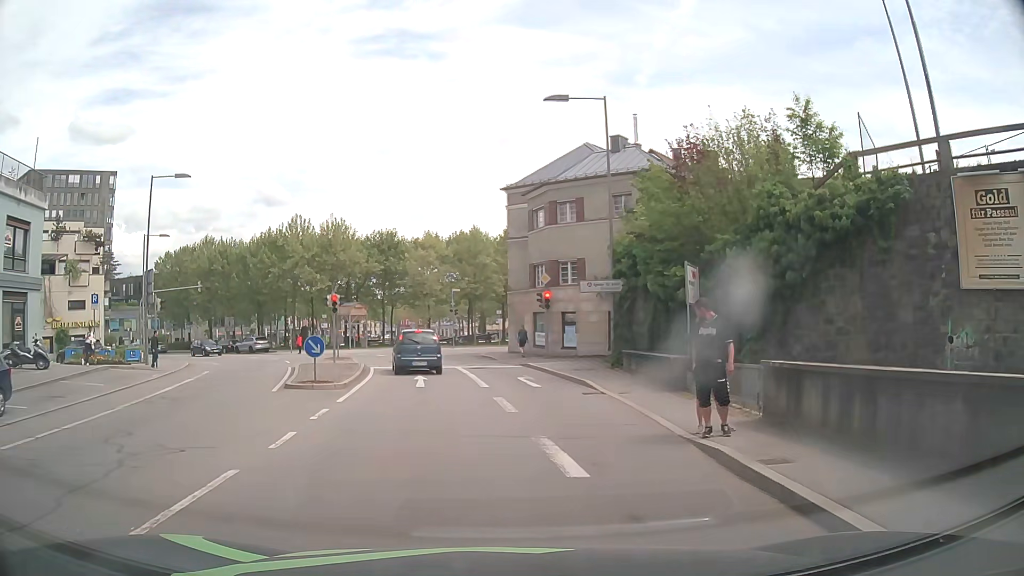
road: tertiary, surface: asphalt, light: Day
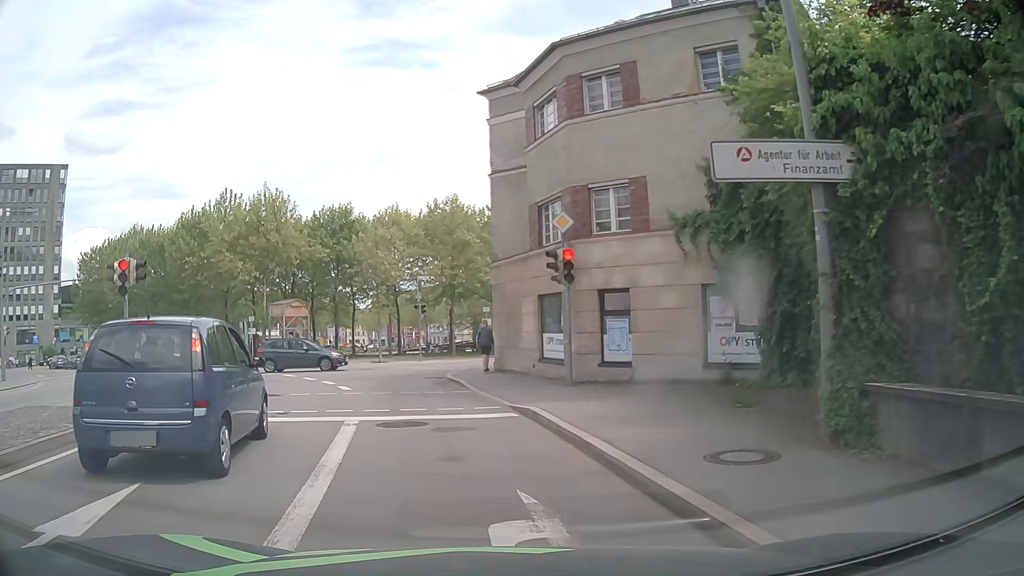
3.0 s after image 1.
(+0.6, +17.5) m; 0°
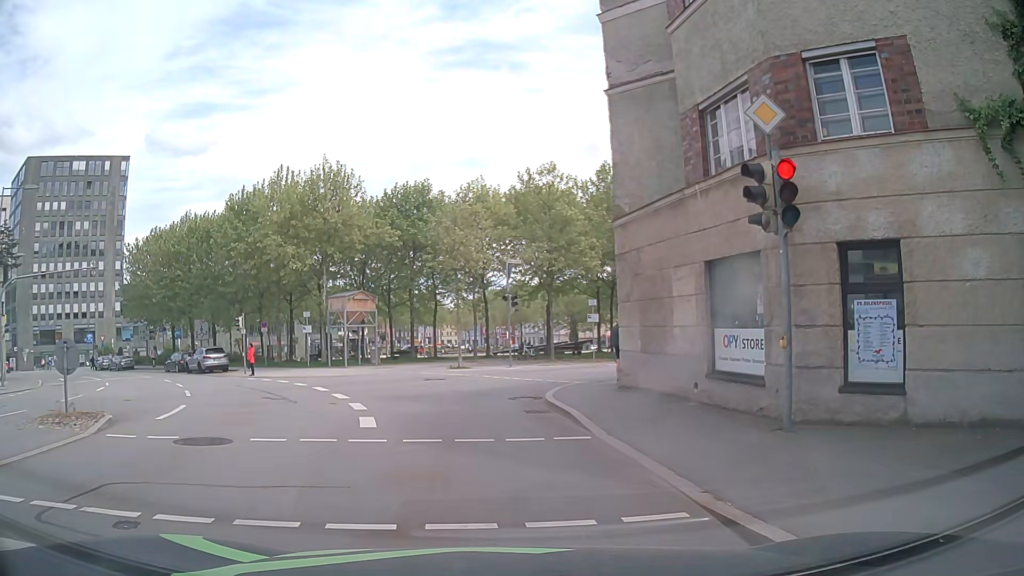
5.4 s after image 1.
(-0.5, +7.9) m; -9°
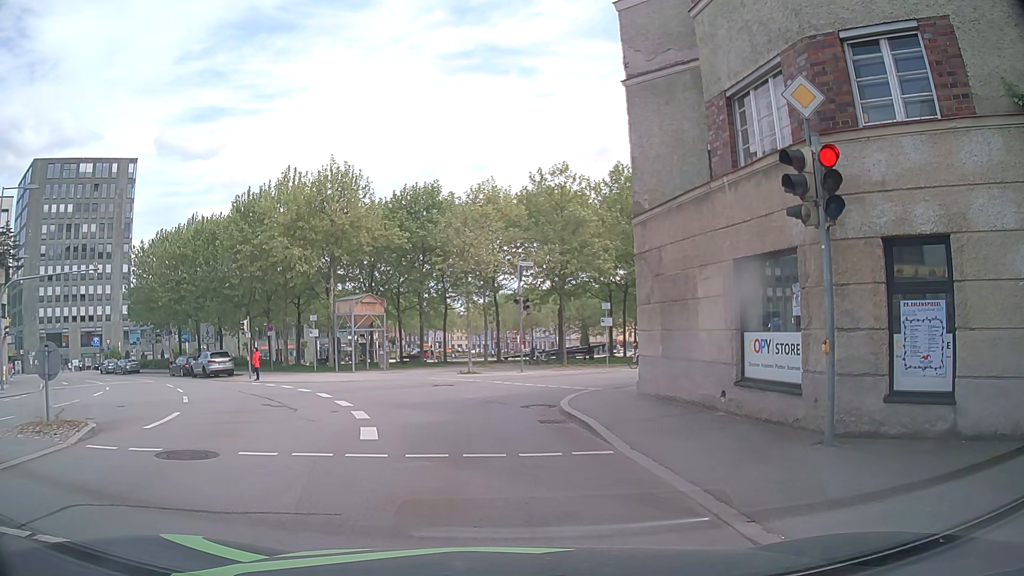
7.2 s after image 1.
(0.0, +0.9) m; 0°
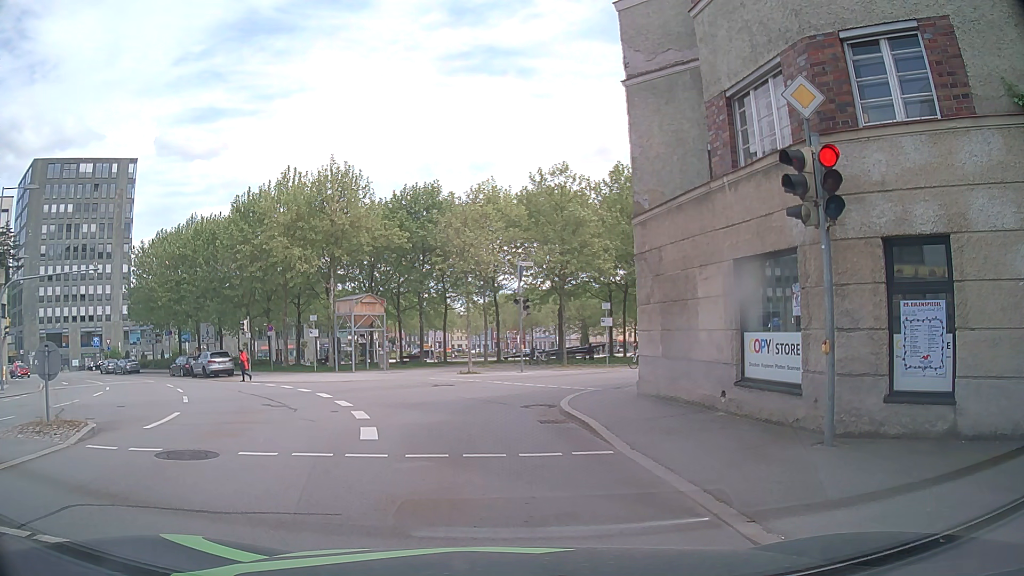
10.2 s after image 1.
(0.0, +0.1) m; 0°
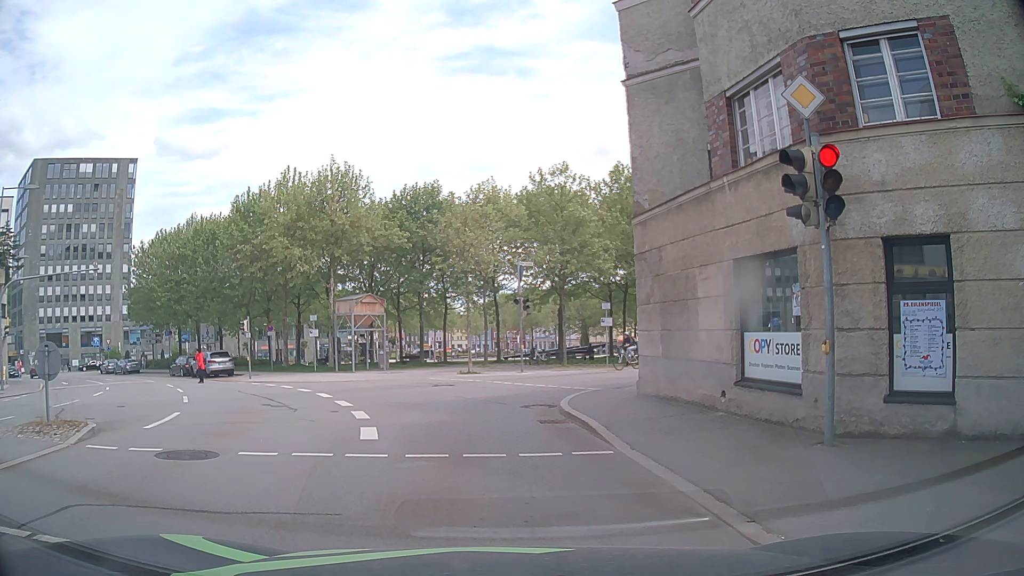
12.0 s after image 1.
(0.0, 0.0) m; 0°
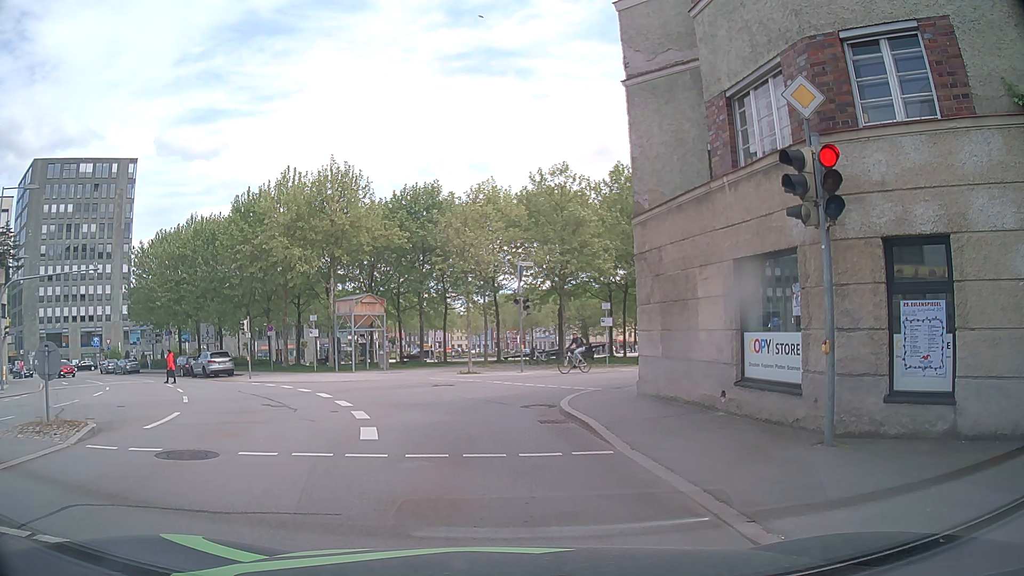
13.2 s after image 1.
(0.0, 0.0) m; 0°
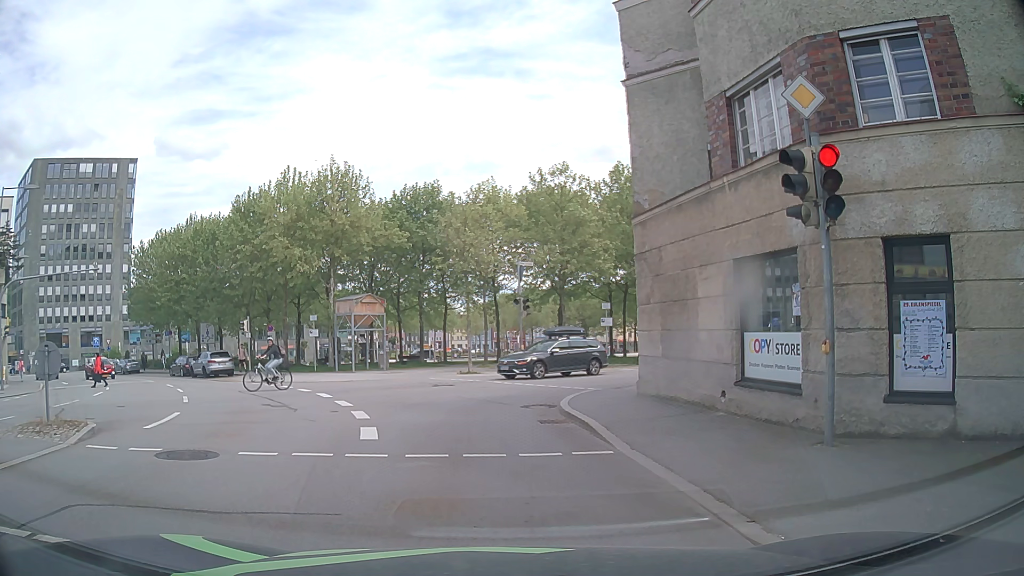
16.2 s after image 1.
(0.0, 0.0) m; 0°
